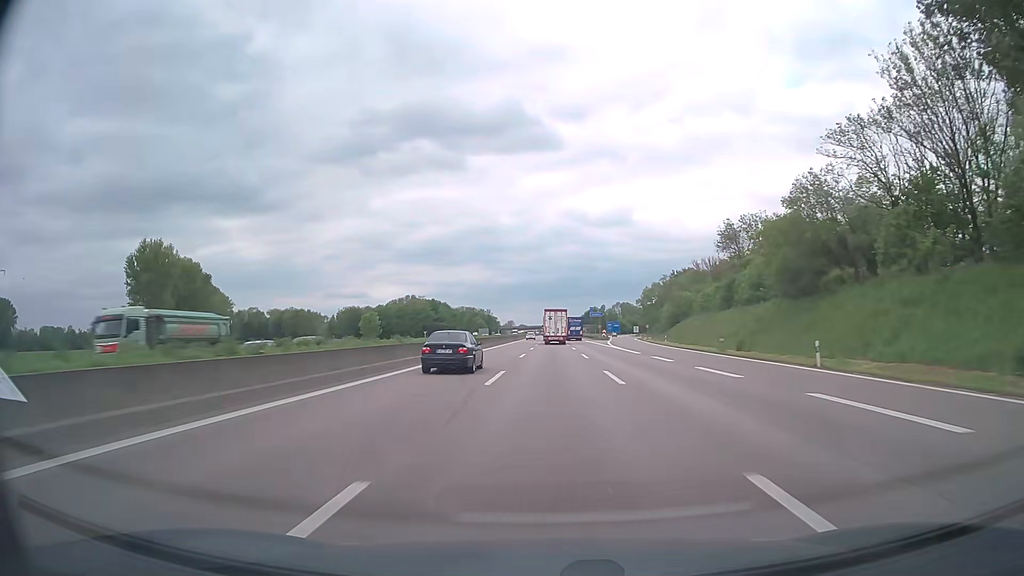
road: motorway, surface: asphalt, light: Day
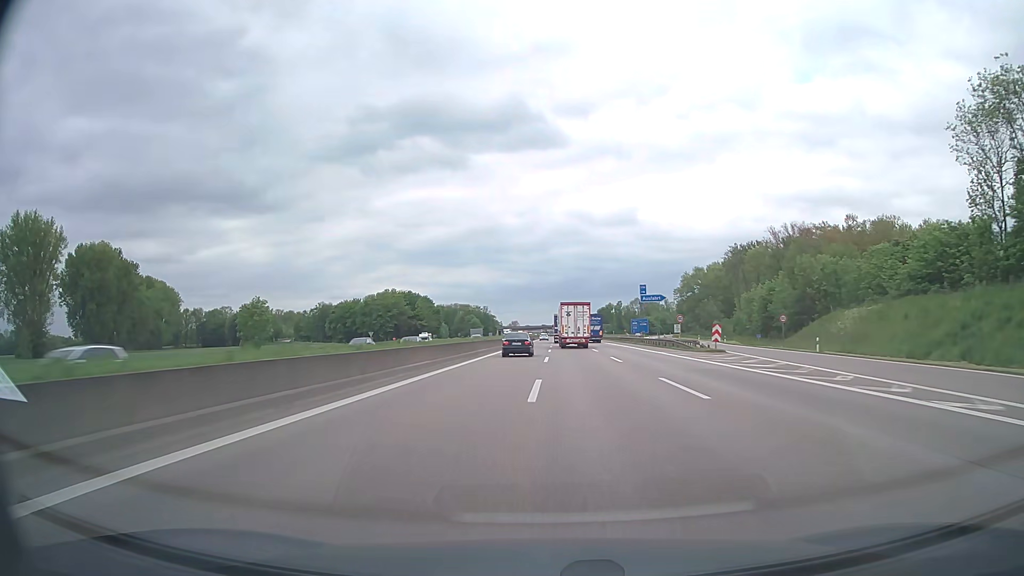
(-0.4, +77.6) m; 0°
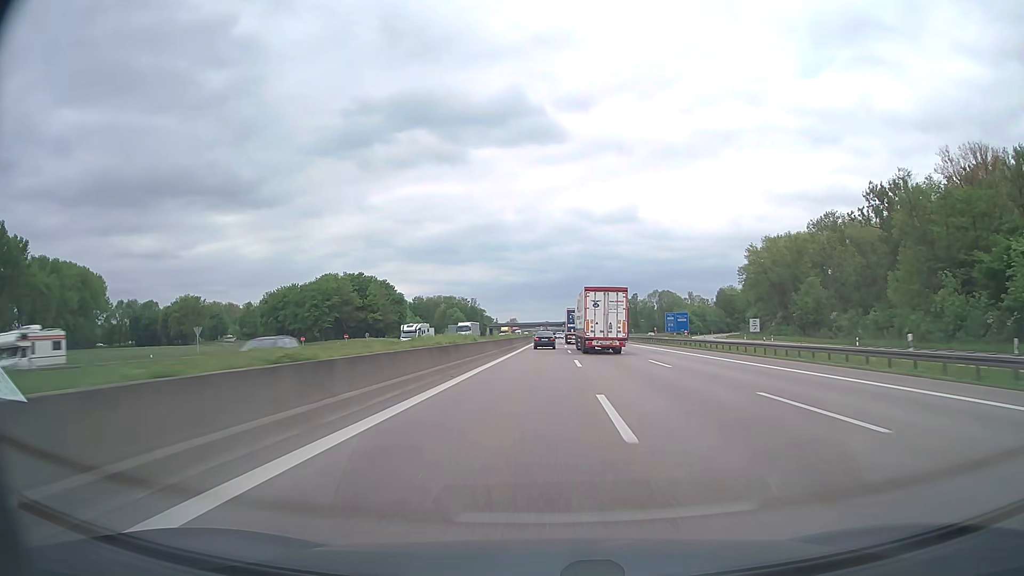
(-0.1, +77.7) m; 0°
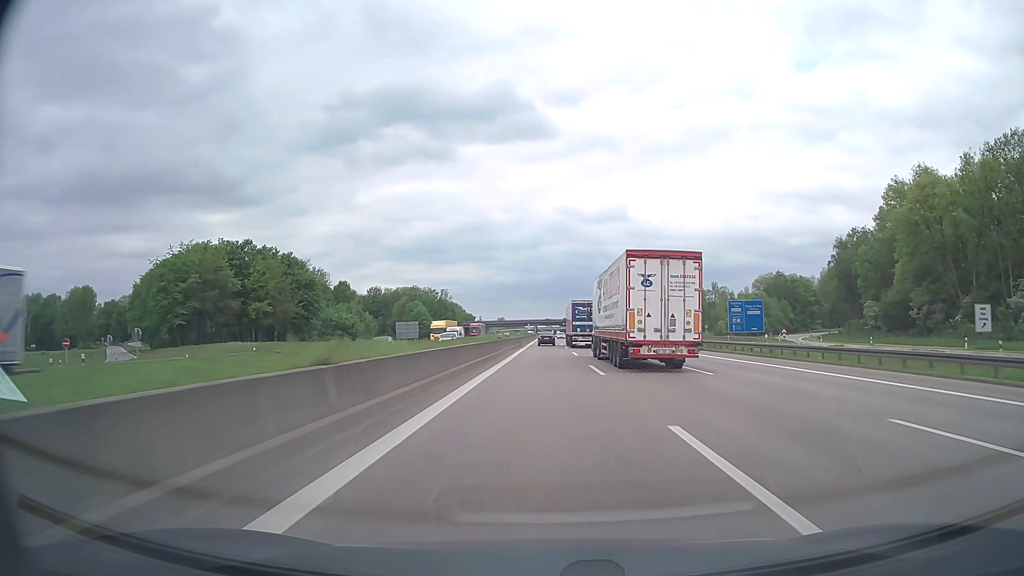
(+0.4, +77.3) m; +1°
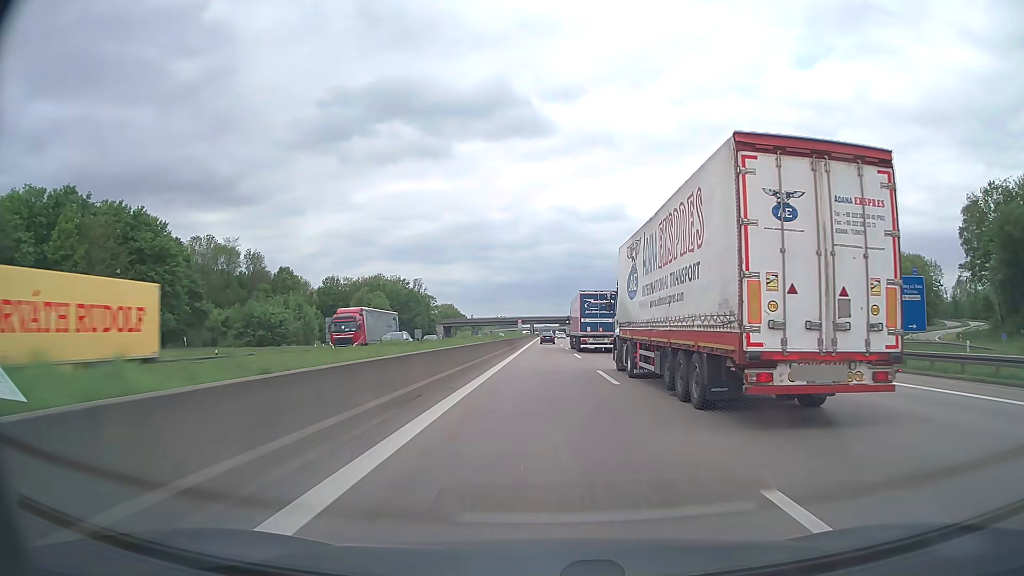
(+0.2, +57.9) m; 0°
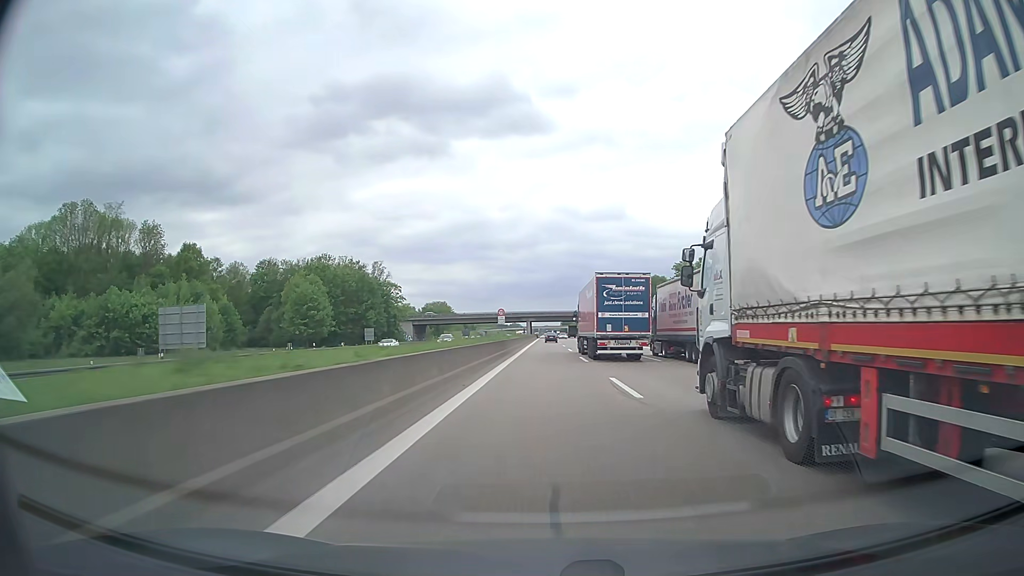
(-0.1, +57.8) m; 0°
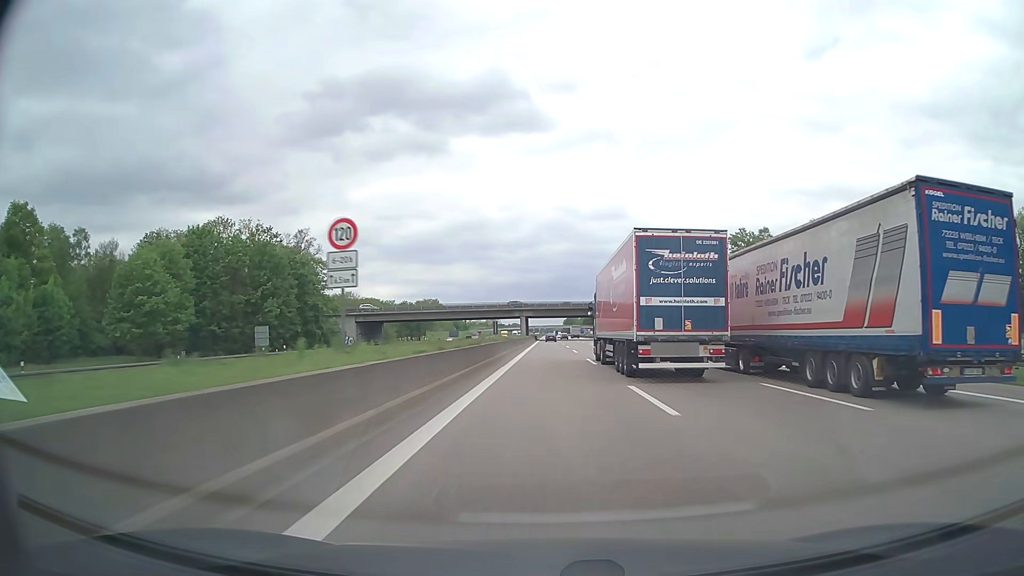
(+0.1, +57.6) m; 0°
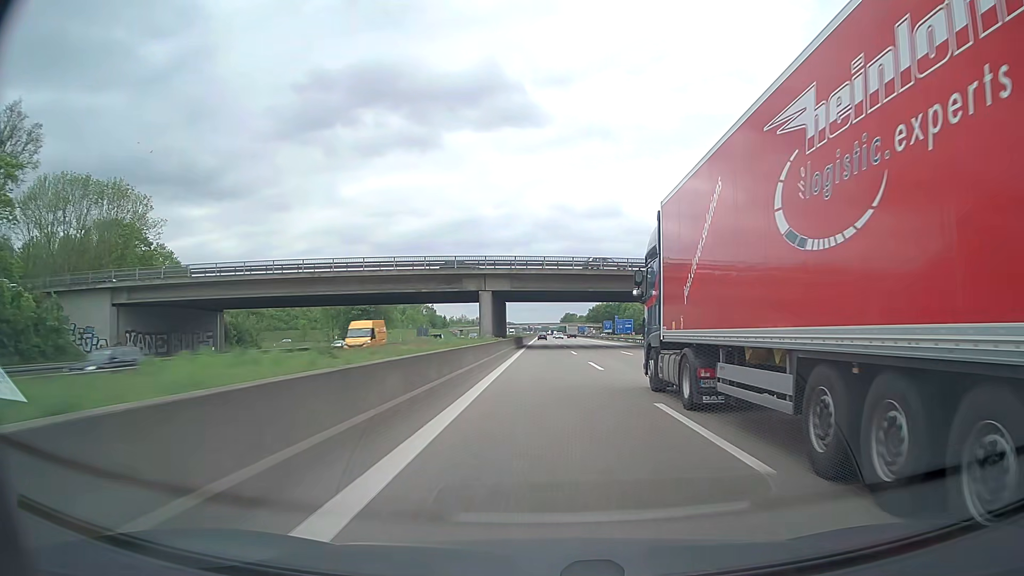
(+0.1, +76.5) m; 0°
(0, +10) (0, +20) (0, +30) (0, +40) (0, +50) (0, +60) (0, +70) (0, +80) (0, +90) (0, +100) m
